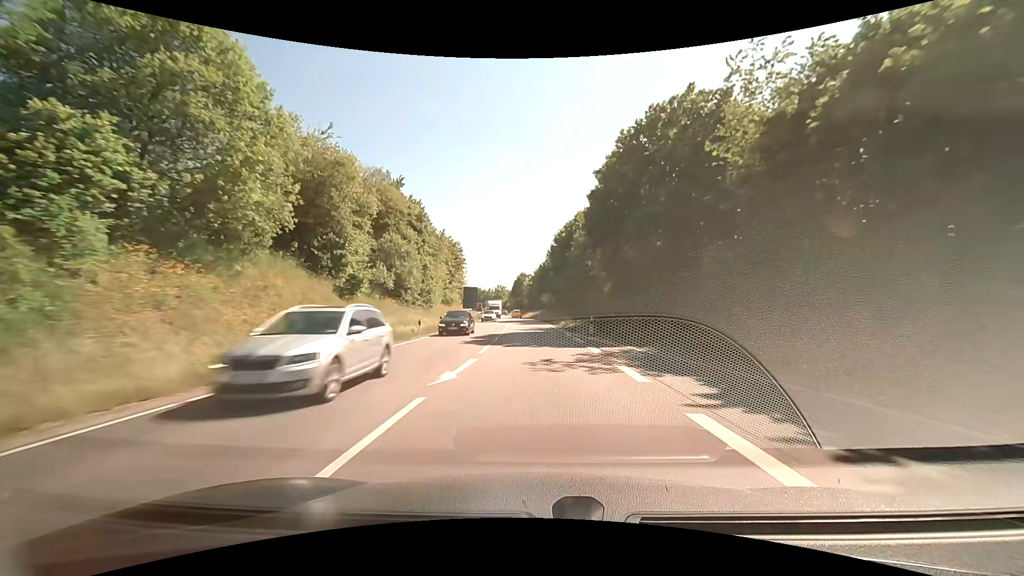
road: primary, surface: asphalt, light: Day
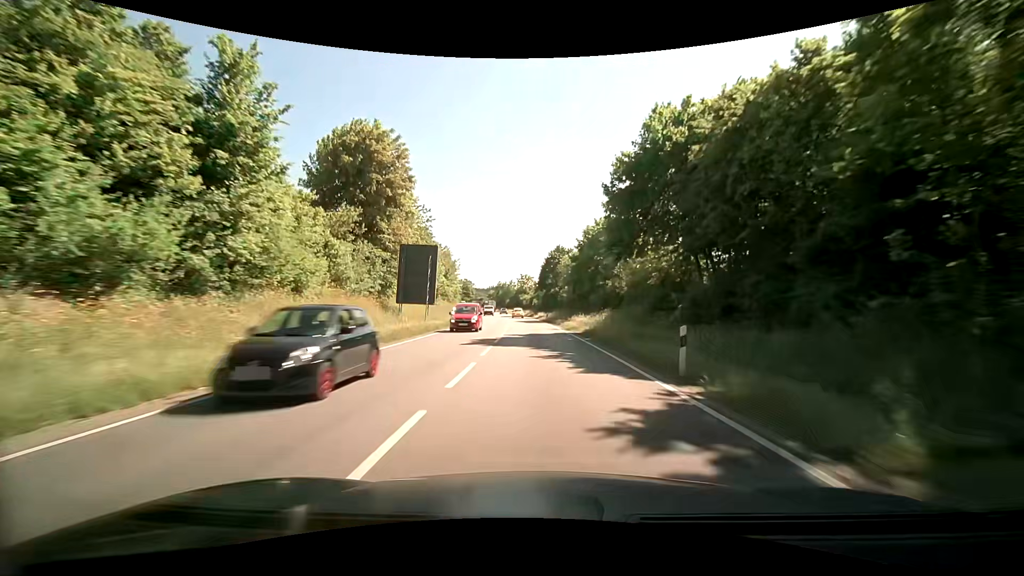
(-2.8, +67.8) m; -5°
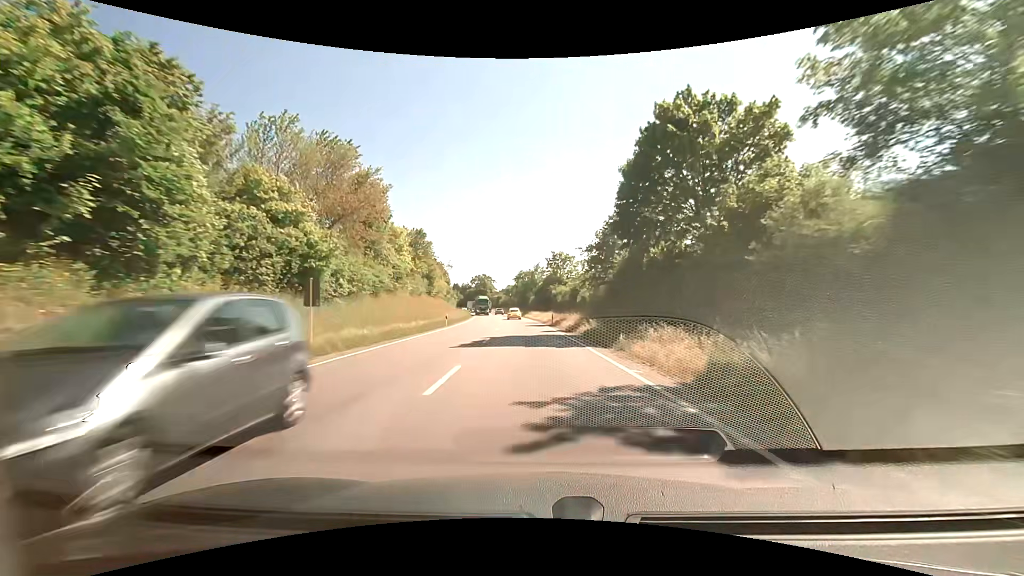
(-2.2, +67.3) m; -4°
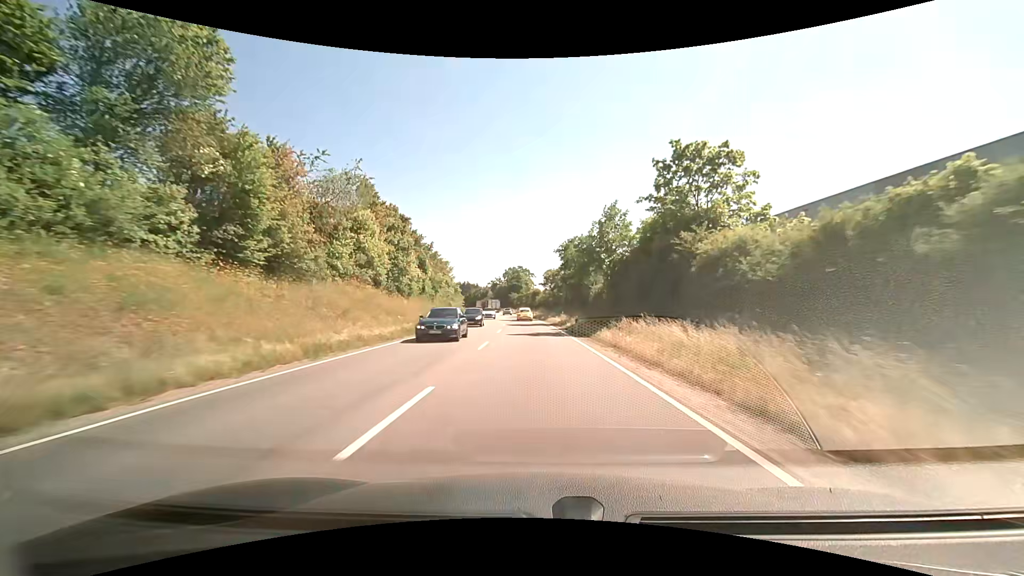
(-2.3, +63.9) m; -5°
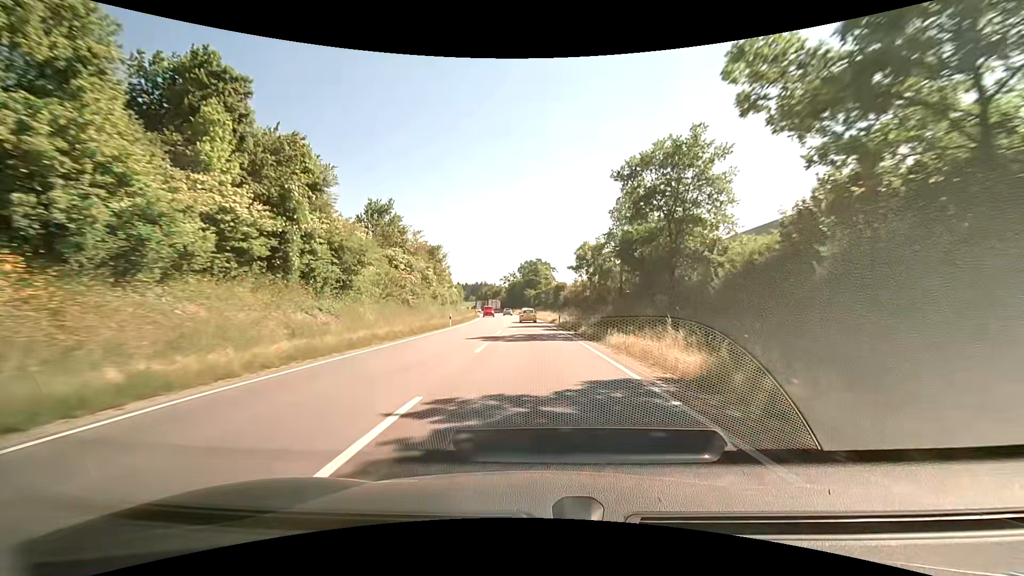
(-0.7, +37.4) m; -2°
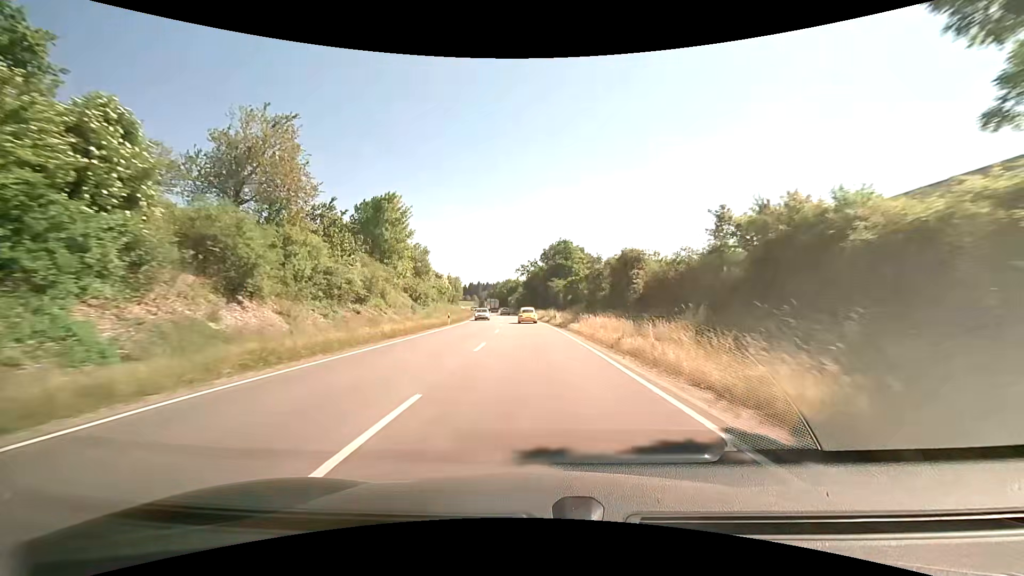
(-1.2, +48.3) m; -3°
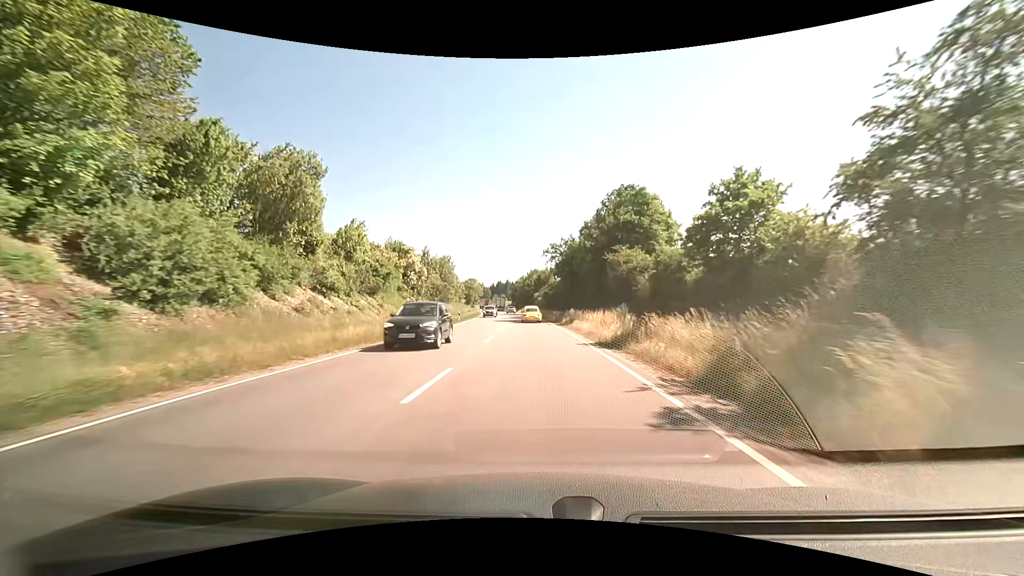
(-1.0, +45.0) m; -3°
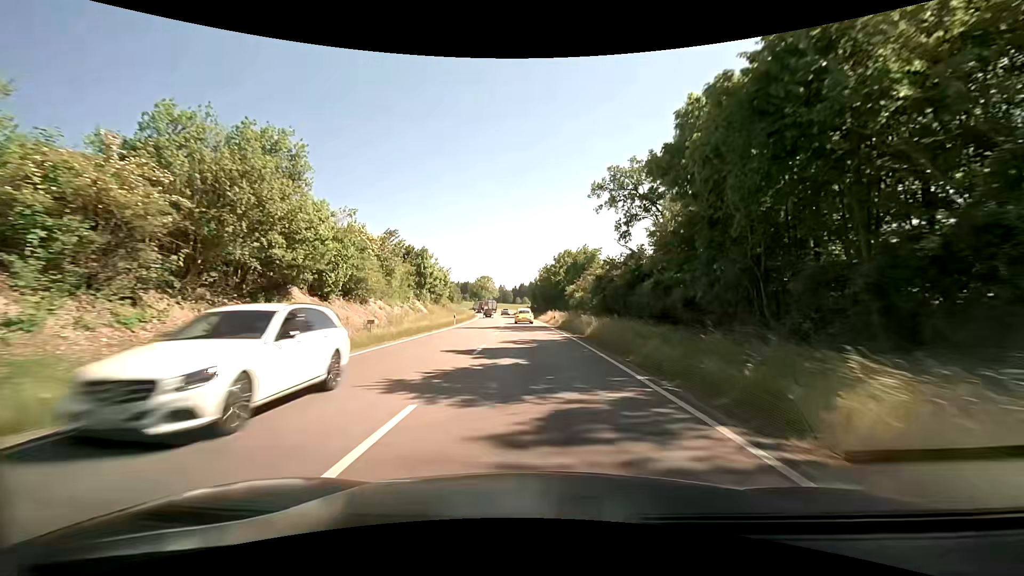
(-1.7, +52.6) m; -3°
(0, +10) (0, +20) (-1, +30) (-1, +40) (-2, +50) (-2, +60) (-3, +70) (-4, +80) (-5, +90) (-7, +100) m
